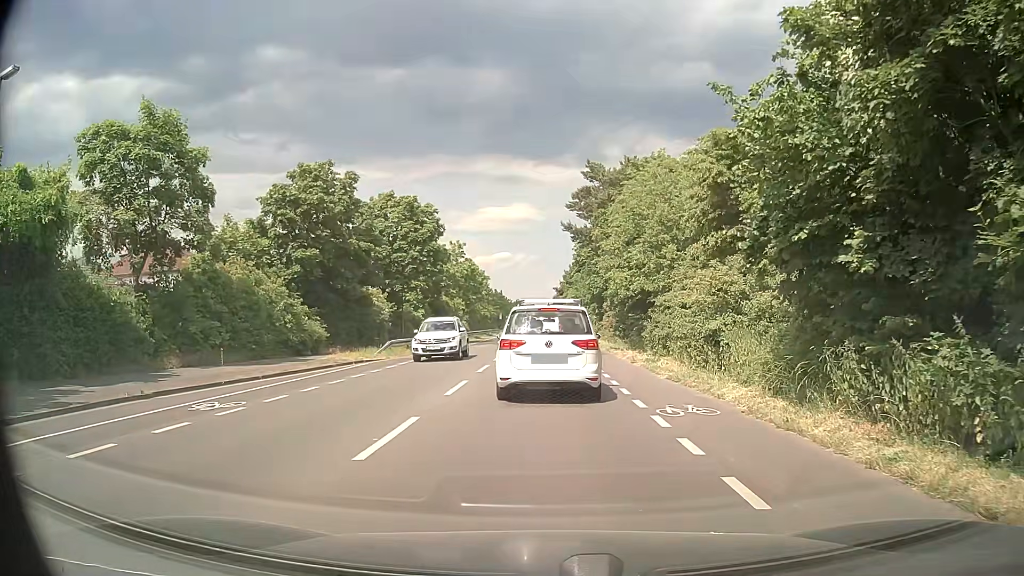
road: secondary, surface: asphalt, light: Day
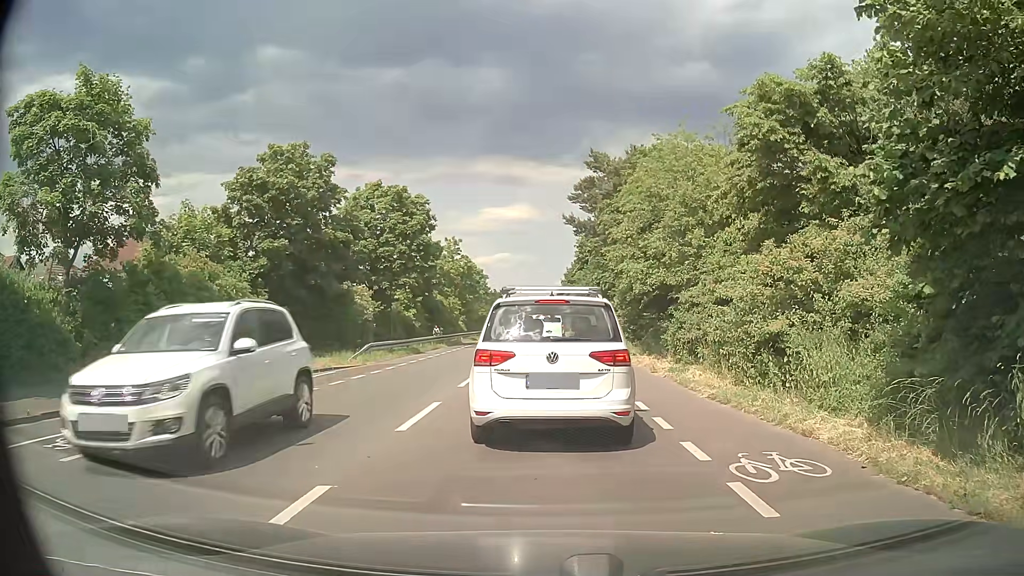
(0.0, +3.9) m; 0°
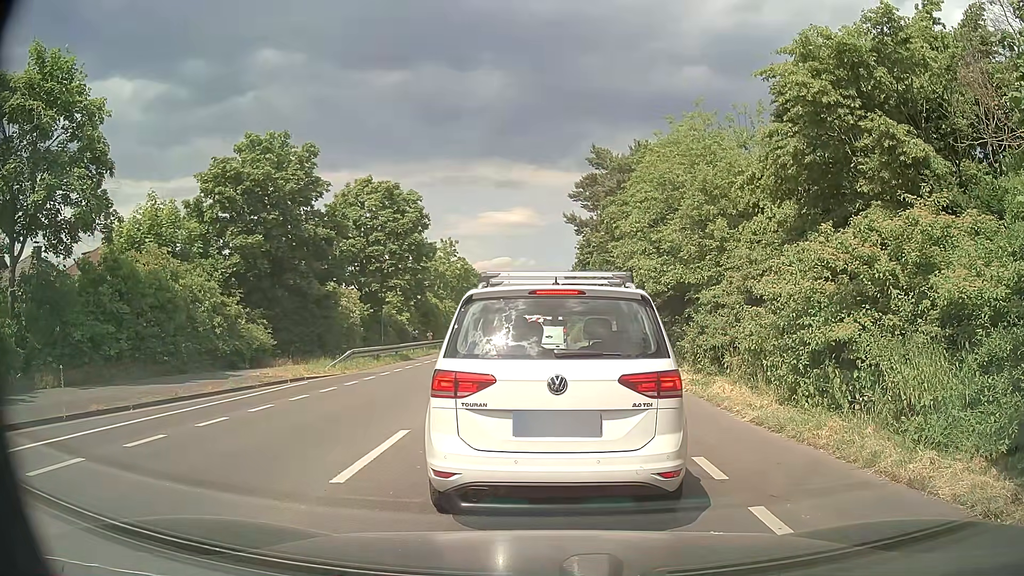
(0.0, +2.6) m; 0°
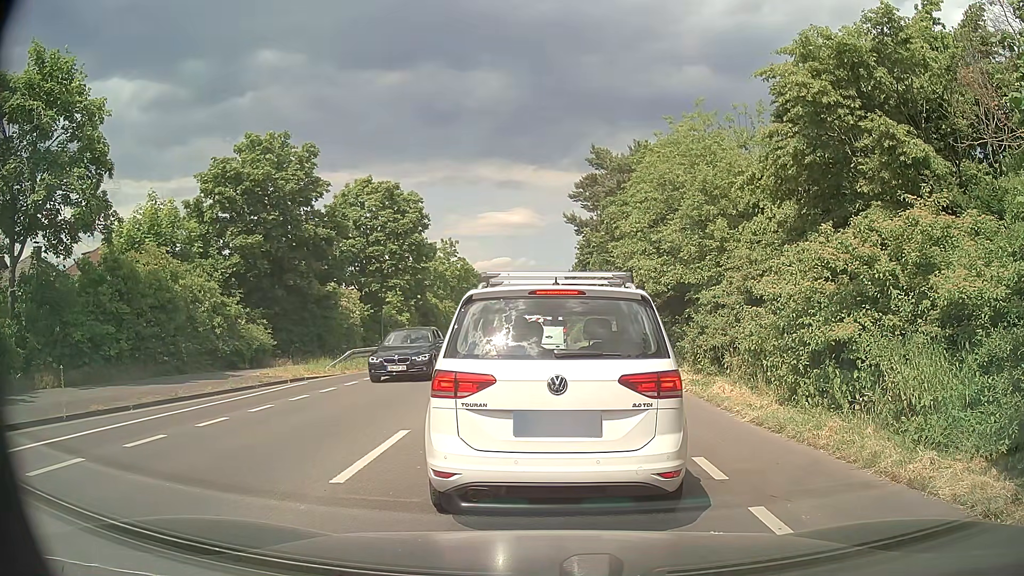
(0.0, 0.0) m; 0°
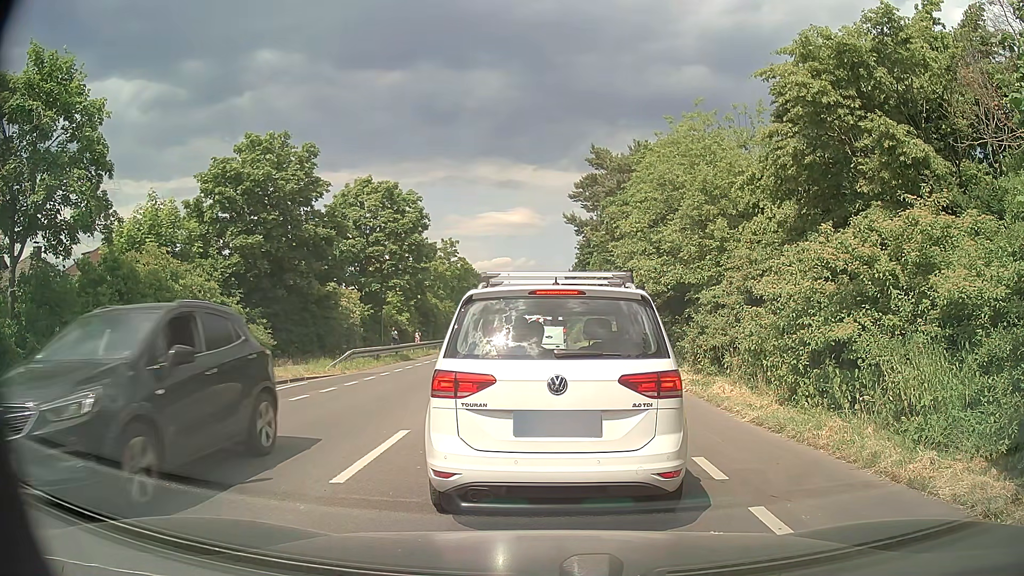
(0.0, 0.0) m; 0°
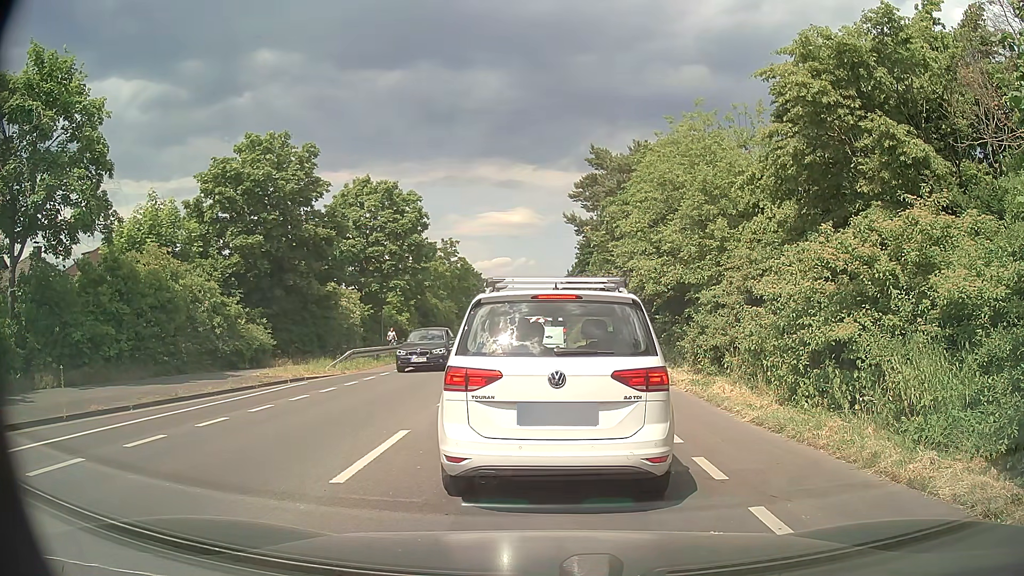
(0.0, 0.0) m; 0°
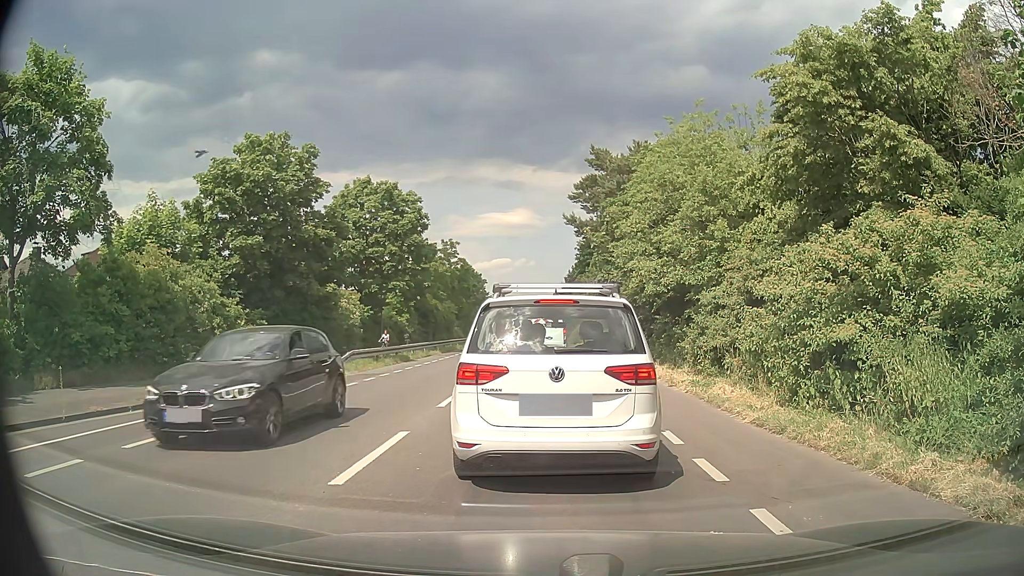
(0.0, 0.0) m; 0°
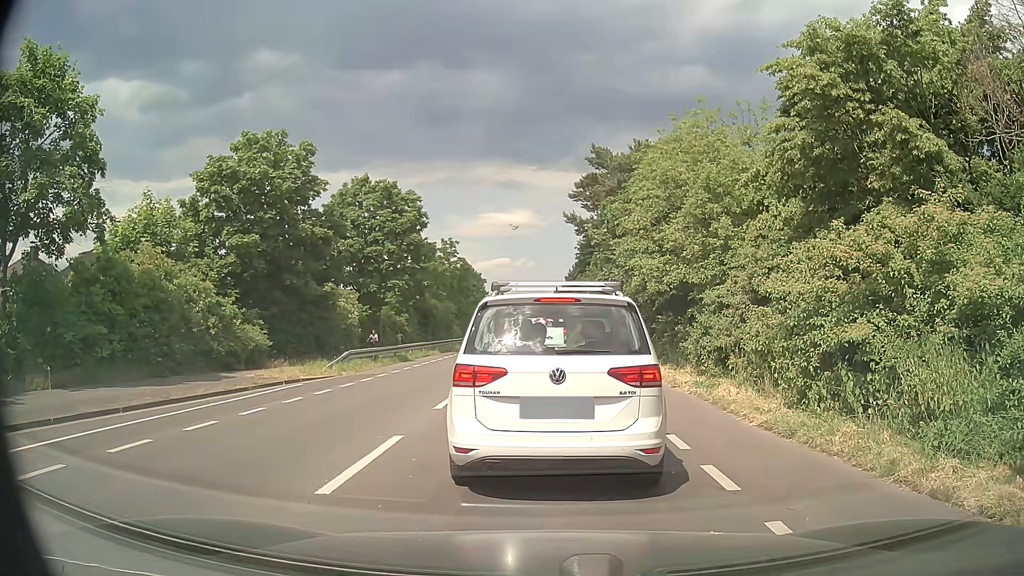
(0.0, +0.3) m; 0°
